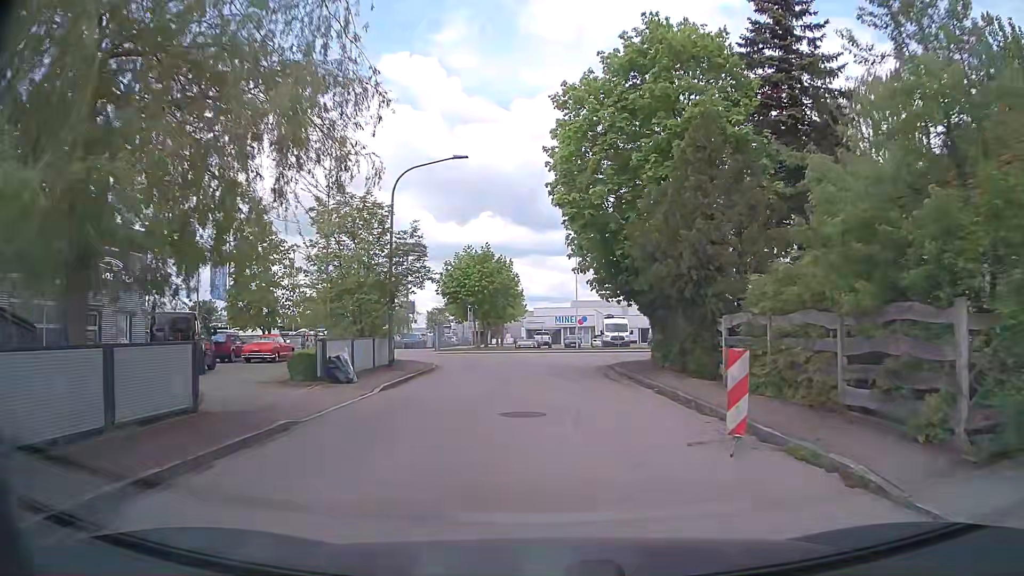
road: residential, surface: asphalt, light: Day
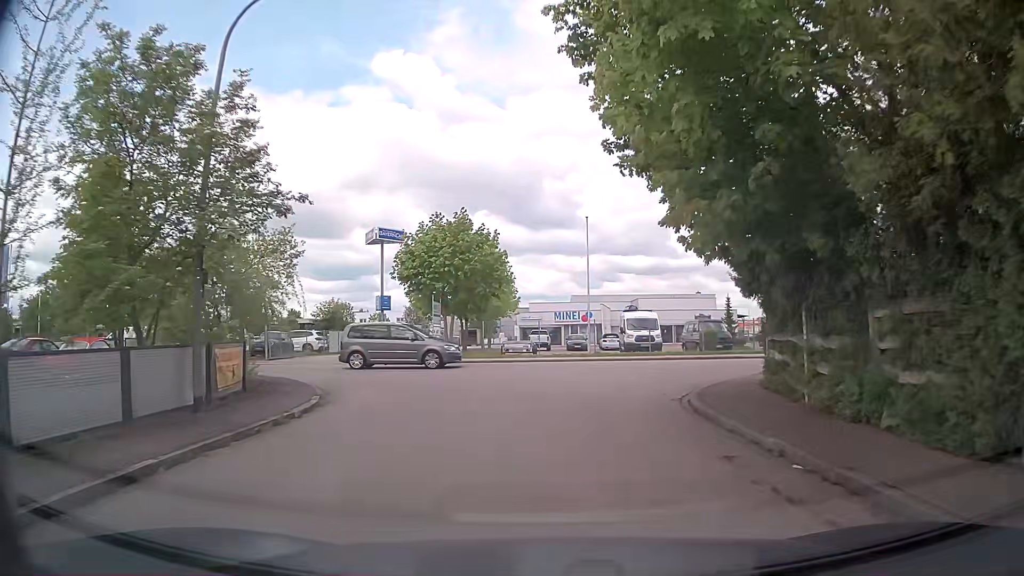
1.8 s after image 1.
(0.0, +13.9) m; +1°
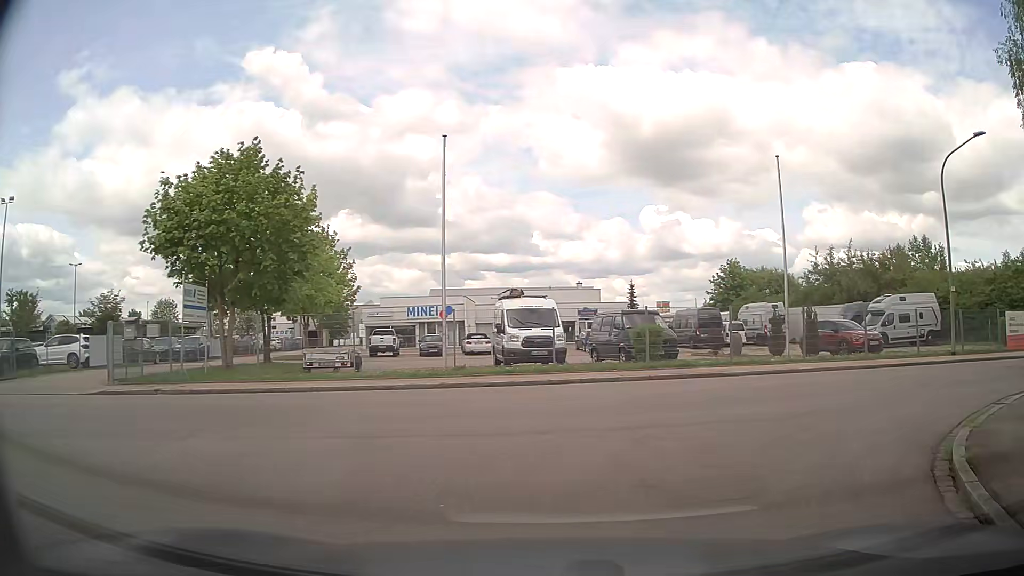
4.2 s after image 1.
(+0.6, +13.6) m; +10°
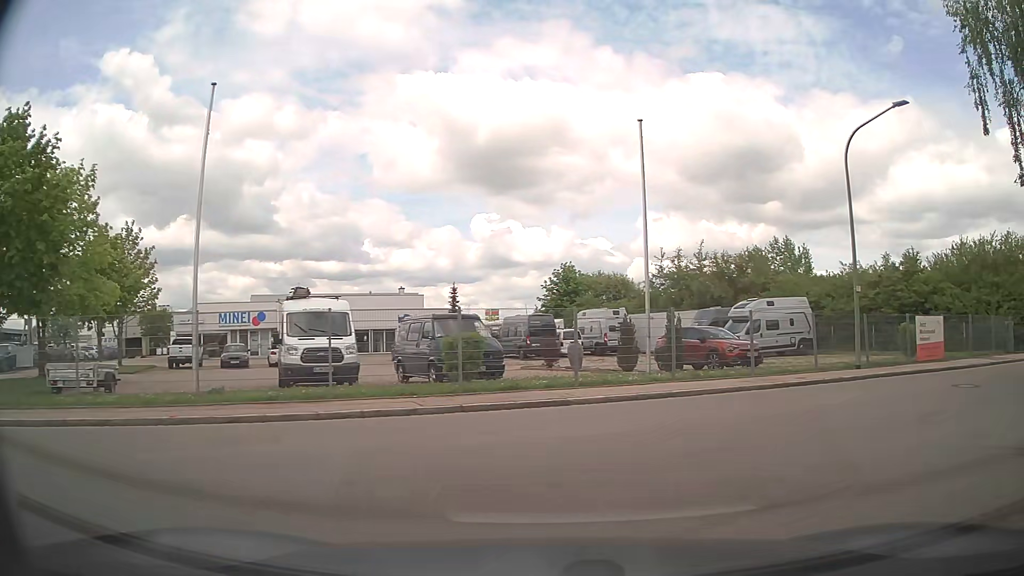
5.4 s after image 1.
(+0.7, +4.8) m; +15°
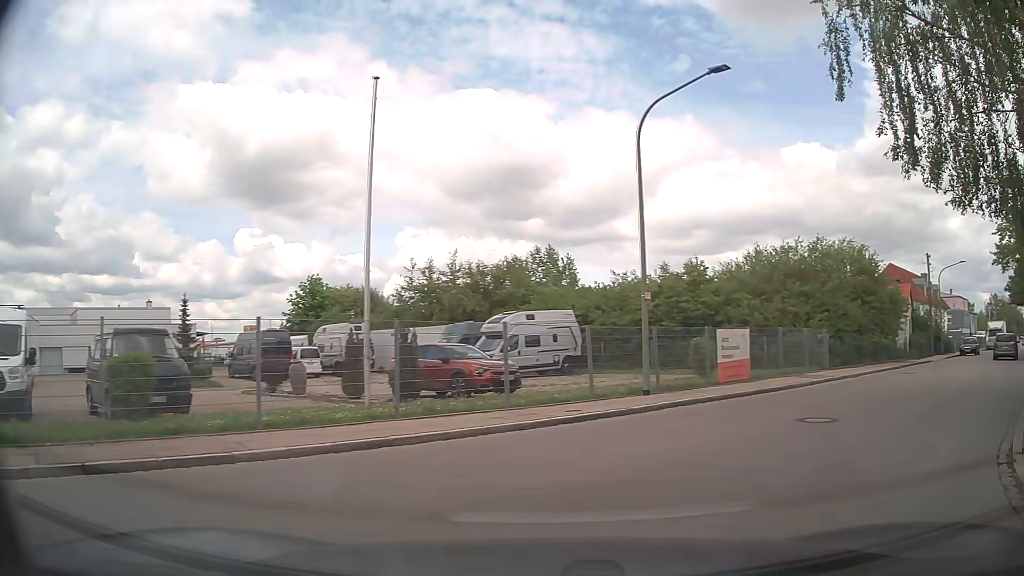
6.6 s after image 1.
(+0.8, +4.2) m; +21°
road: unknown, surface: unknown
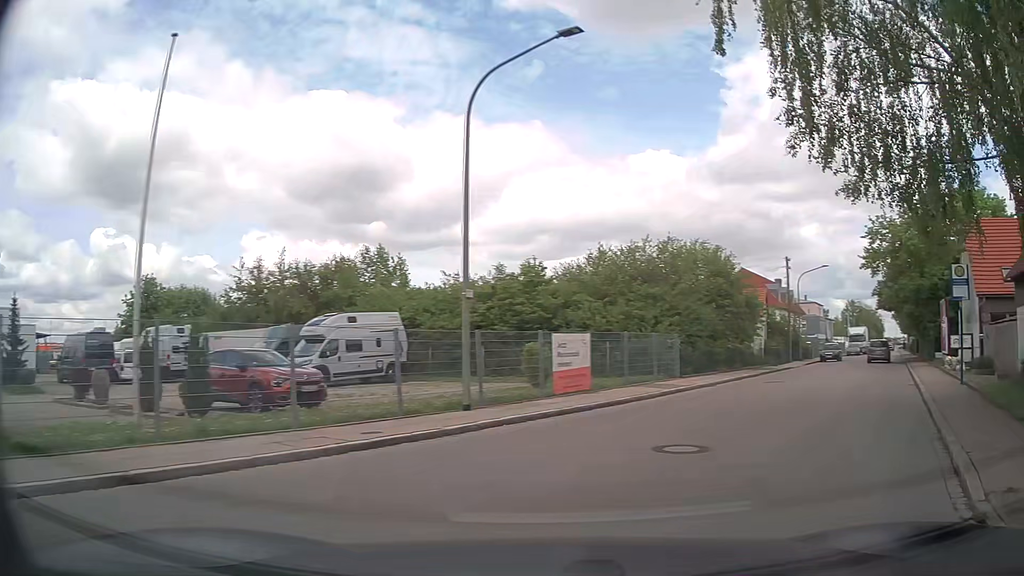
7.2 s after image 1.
(+0.3, +2.6) m; +14°
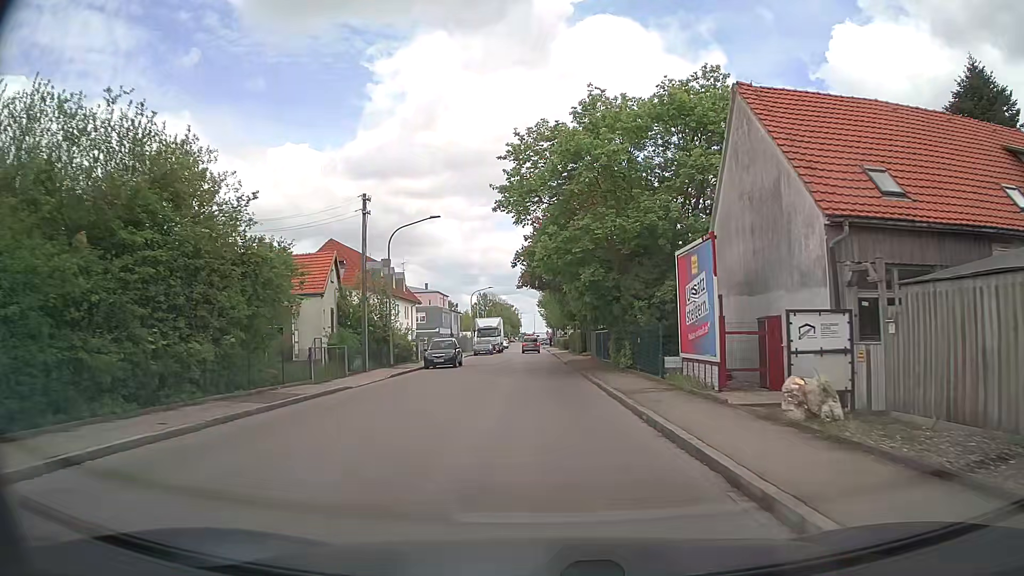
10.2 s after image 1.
(+9.0, +19.7) m; +32°
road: residential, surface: asphalt
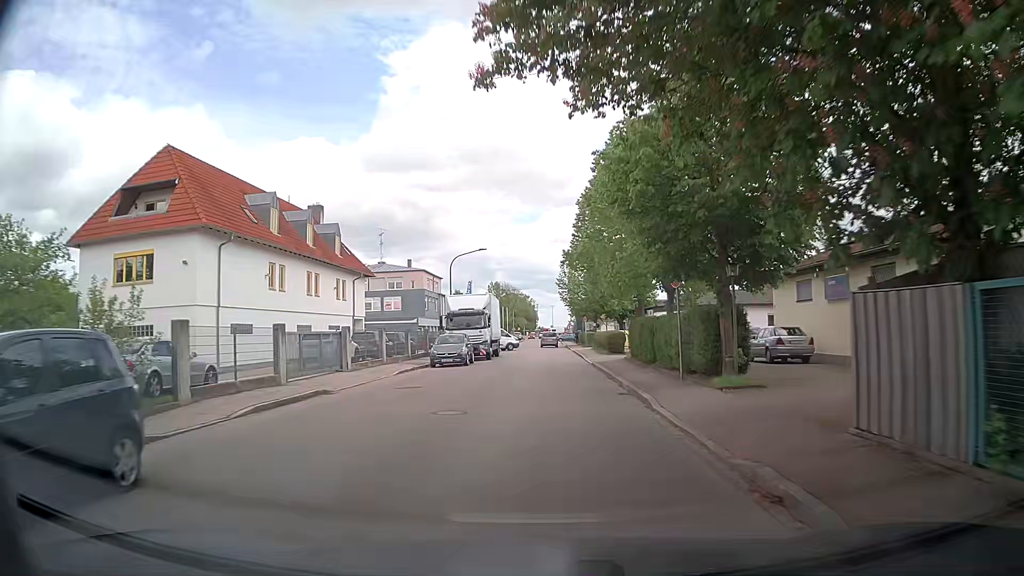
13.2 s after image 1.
(-0.7, +31.9) m; -2°
(0, +10) (0, +20) (0, +30) (0, +40) (+1, +50) (+1, +60) (+1, +70) (+1, +80) (+1, +90) (+1, +100) m
